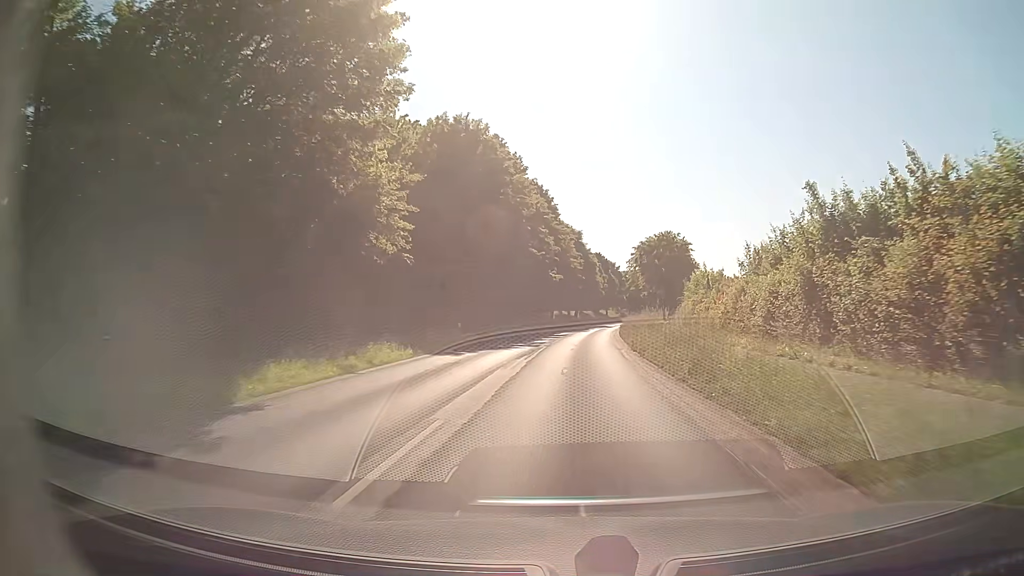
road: secondary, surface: asphalt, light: Day
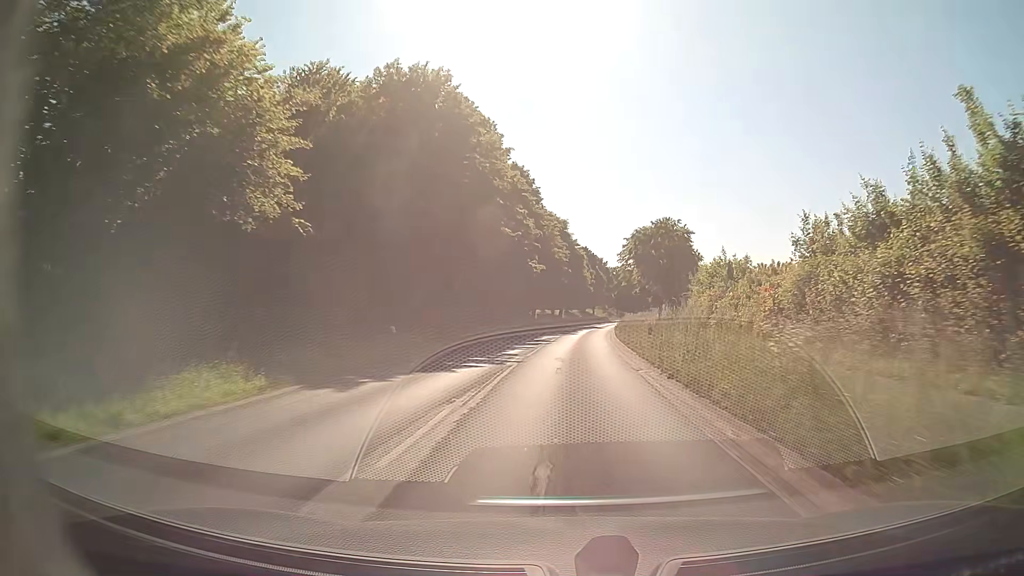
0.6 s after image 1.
(+0.1, +10.7) m; +1°
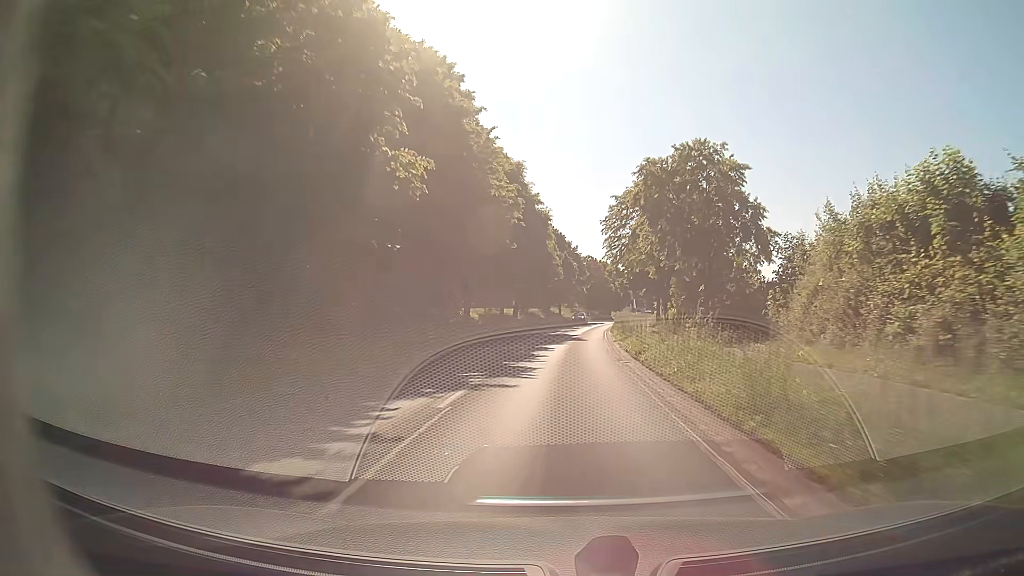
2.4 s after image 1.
(+1.0, +32.2) m; +3°
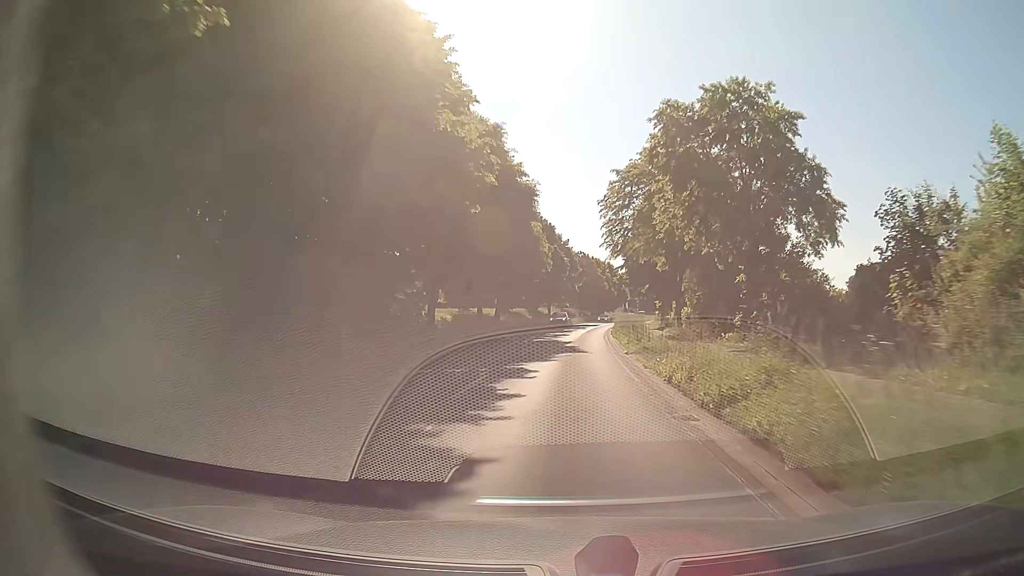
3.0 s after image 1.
(+0.1, +10.8) m; +1°
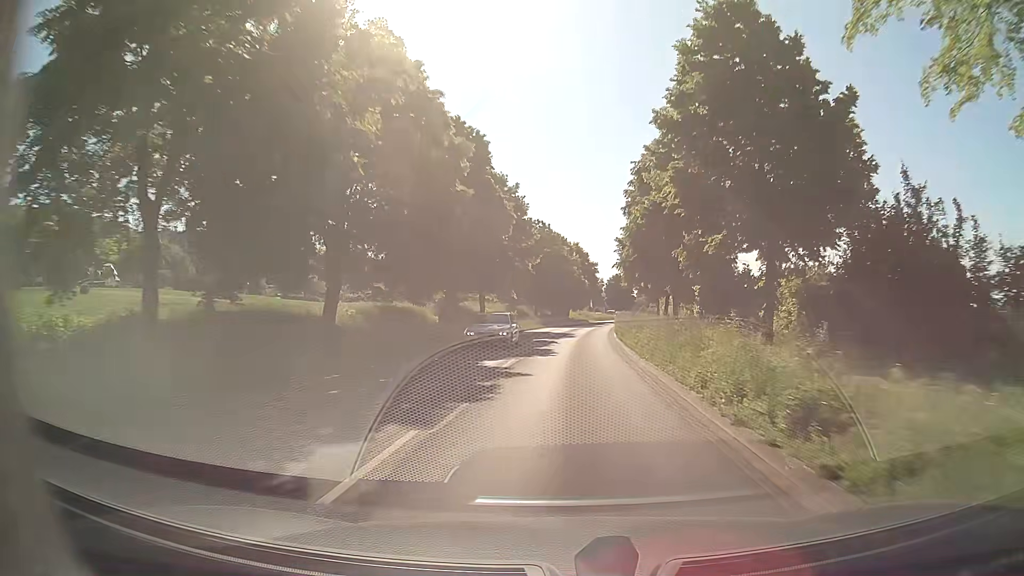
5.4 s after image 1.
(+1.5, +43.1) m; +4°
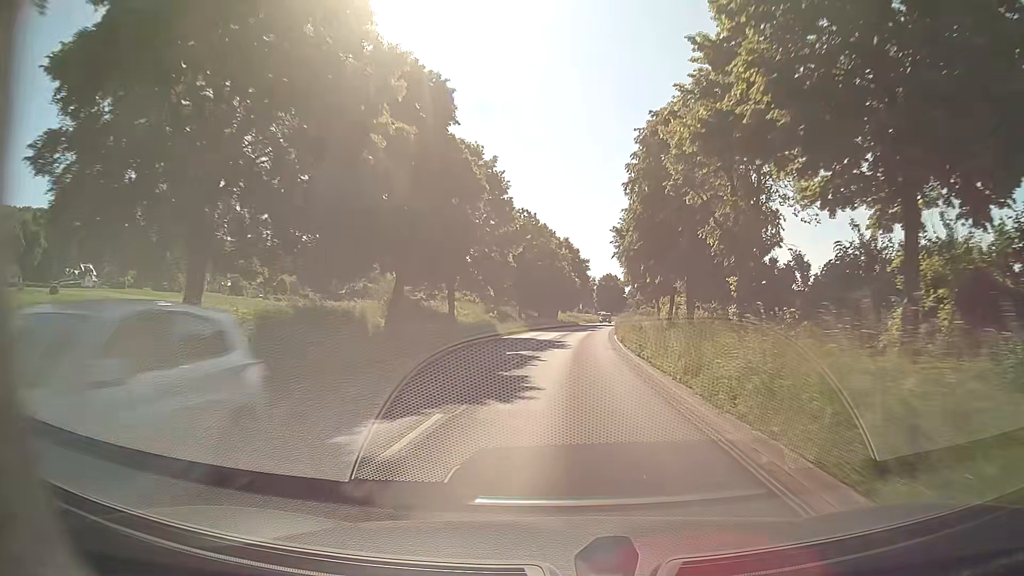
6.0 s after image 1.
(+0.1, +10.8) m; +1°
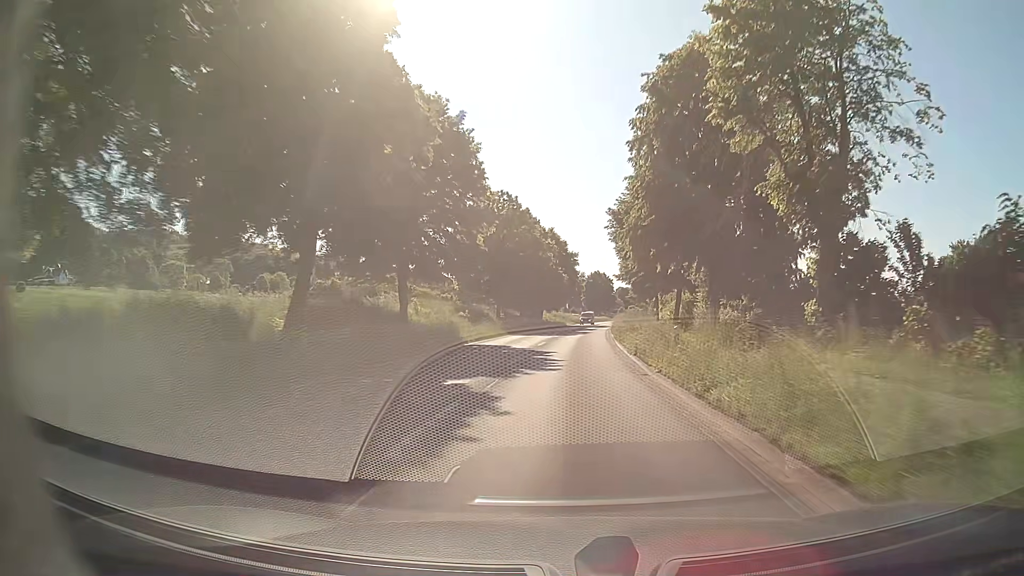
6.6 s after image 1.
(+0.1, +10.8) m; +2°
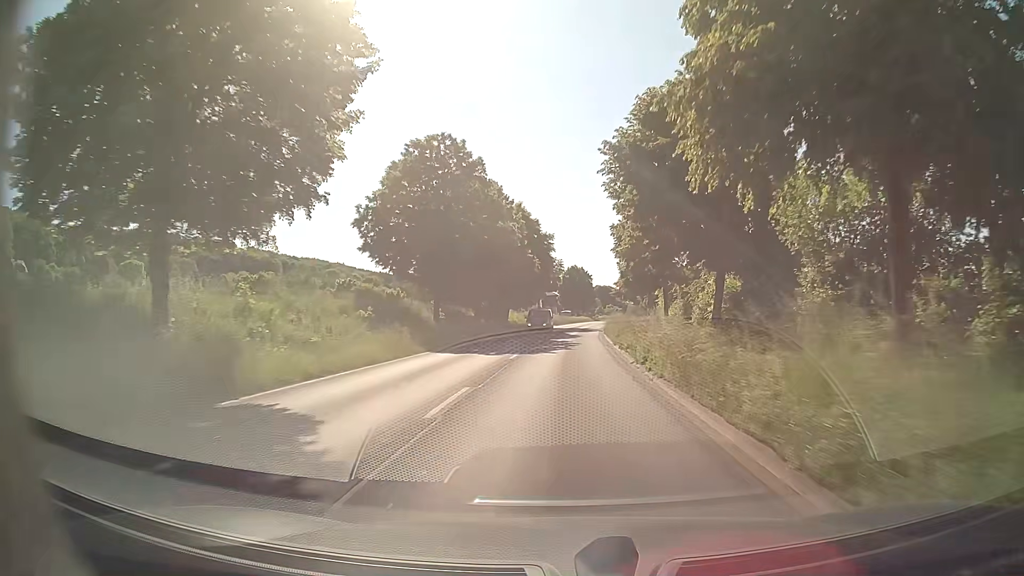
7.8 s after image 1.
(+0.5, +21.6) m; +2°
(0, +10) (0, +20) (+1, +30) (+1, +40) (+2, +50) (+2, +60) (+3, +70) (+4, +80) (+5, +90) (+6, +100) m
